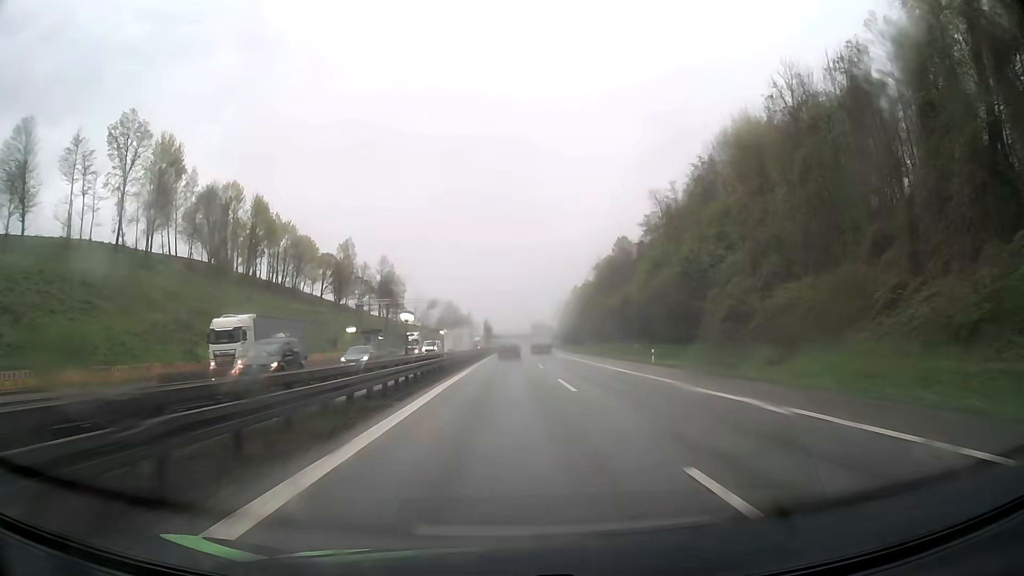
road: motorway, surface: asphalt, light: Day
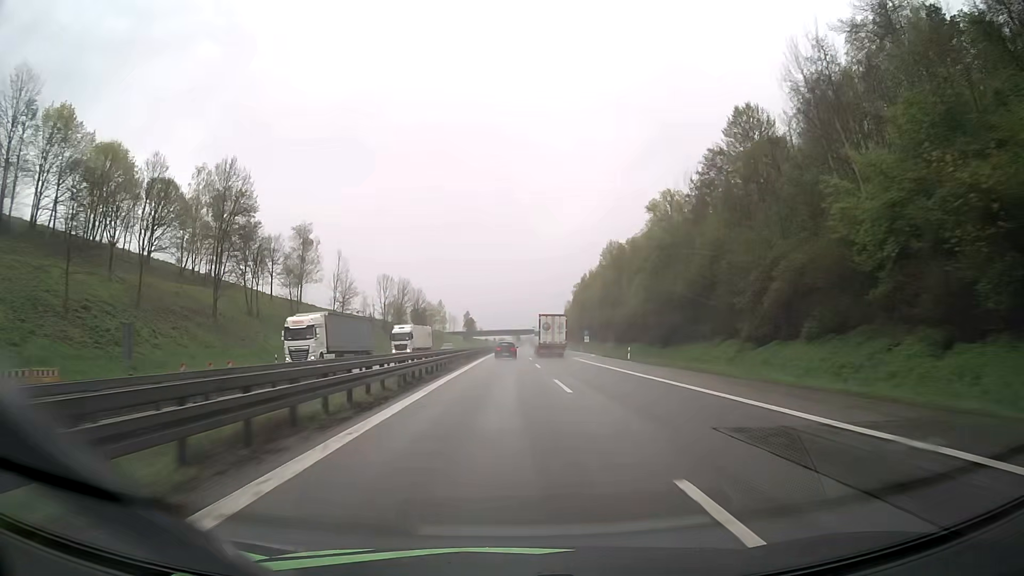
(+1.0, +91.3) m; +1°
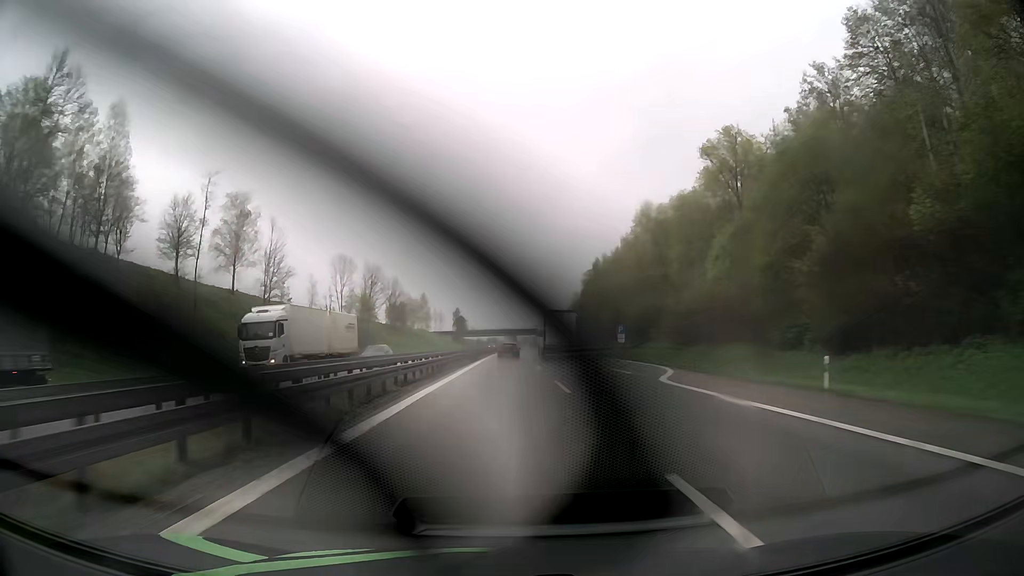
(+0.2, +36.0) m; +1°
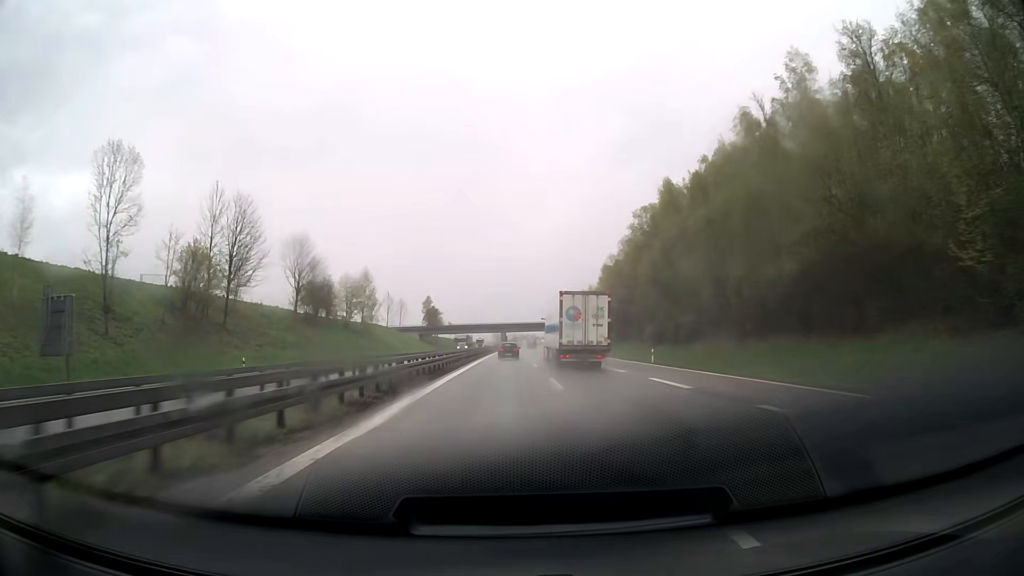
(+0.5, +70.7) m; +1°
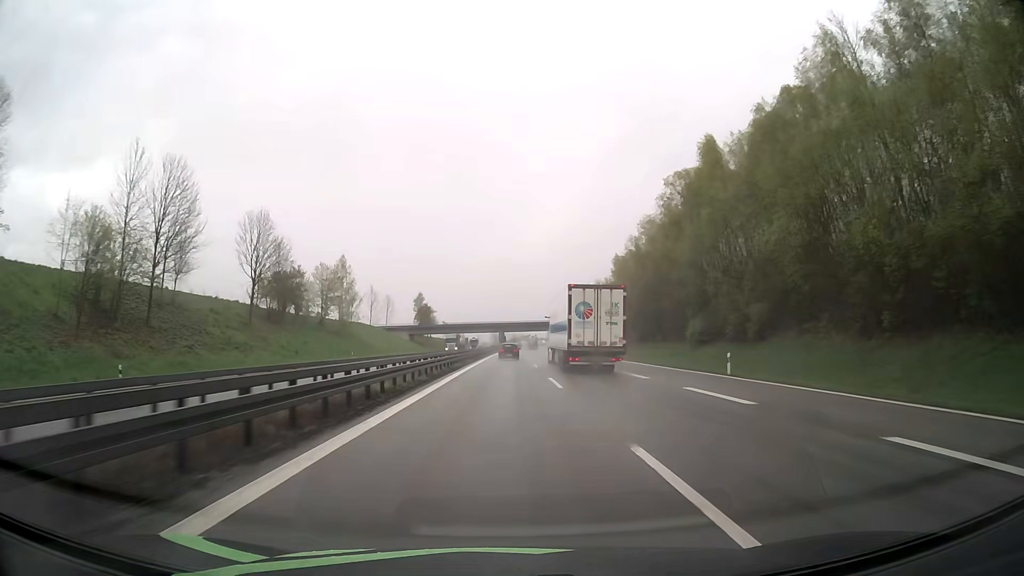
(0.0, +17.5) m; 0°
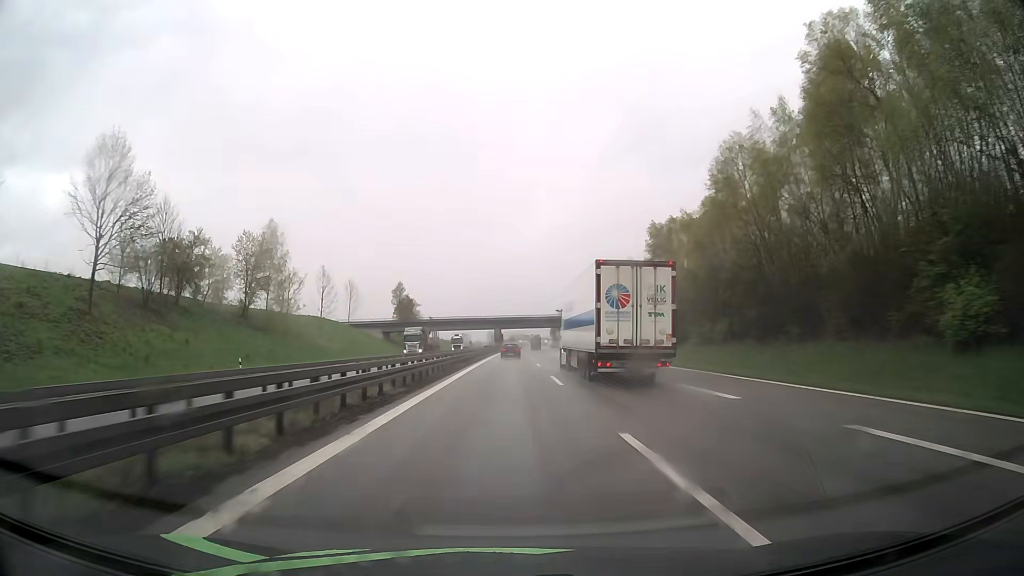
(+0.1, +35.0) m; 0°
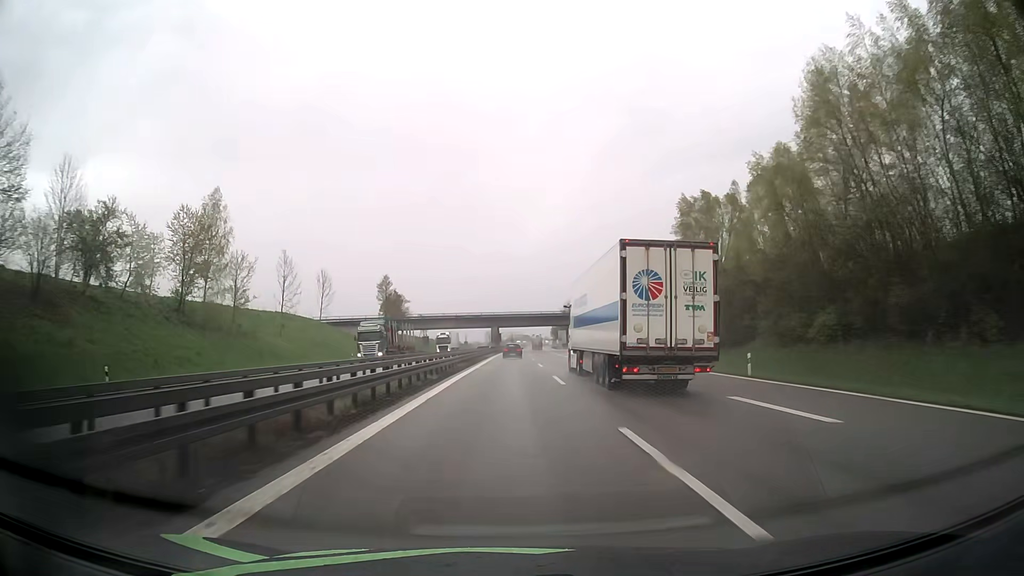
(0.0, +17.5) m; 0°
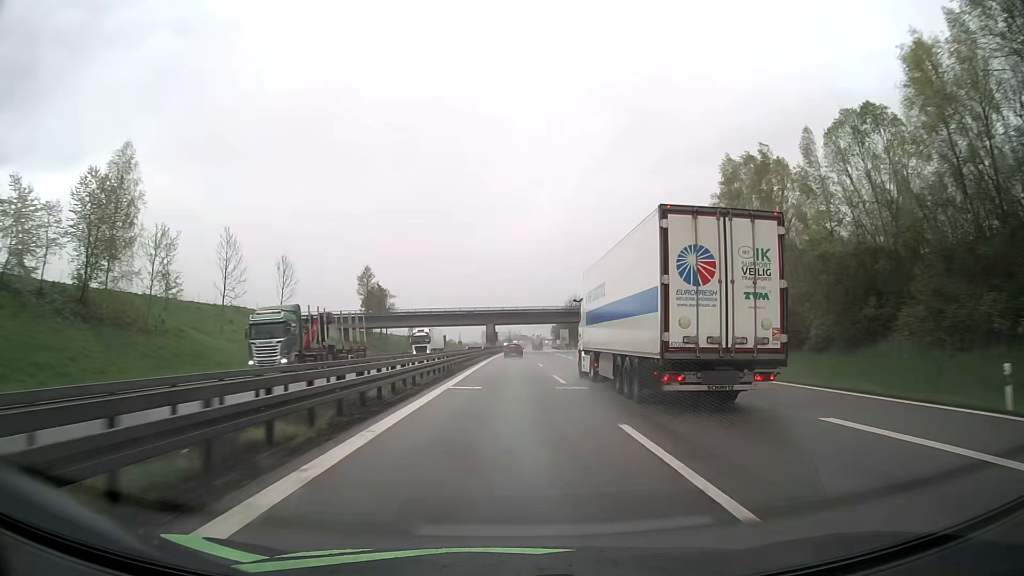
(0.0, +17.6) m; 0°
(0, +10) (0, +20) (0, +30) (0, +40) (0, +50) (+1, +60) (+1, +70) (+1, +80) (+1, +90) (+2, +100) m
